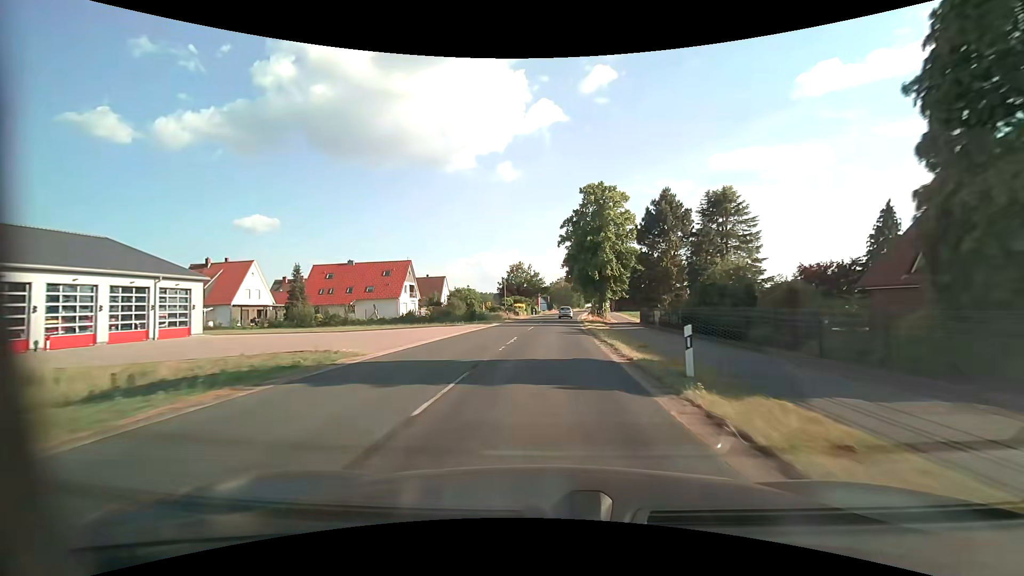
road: secondary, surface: asphalt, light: Day
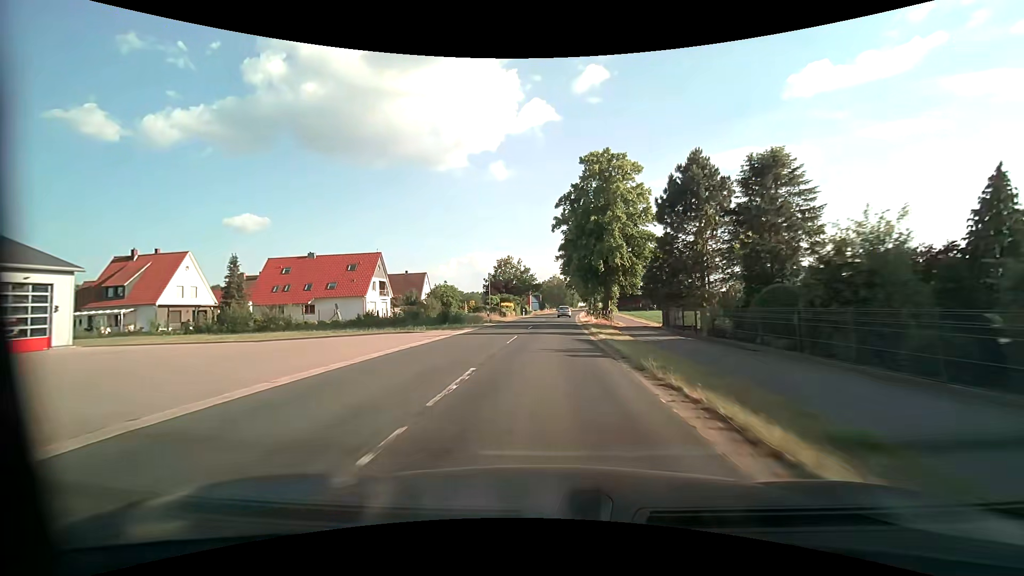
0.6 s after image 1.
(+0.1, +11.5) m; +1°
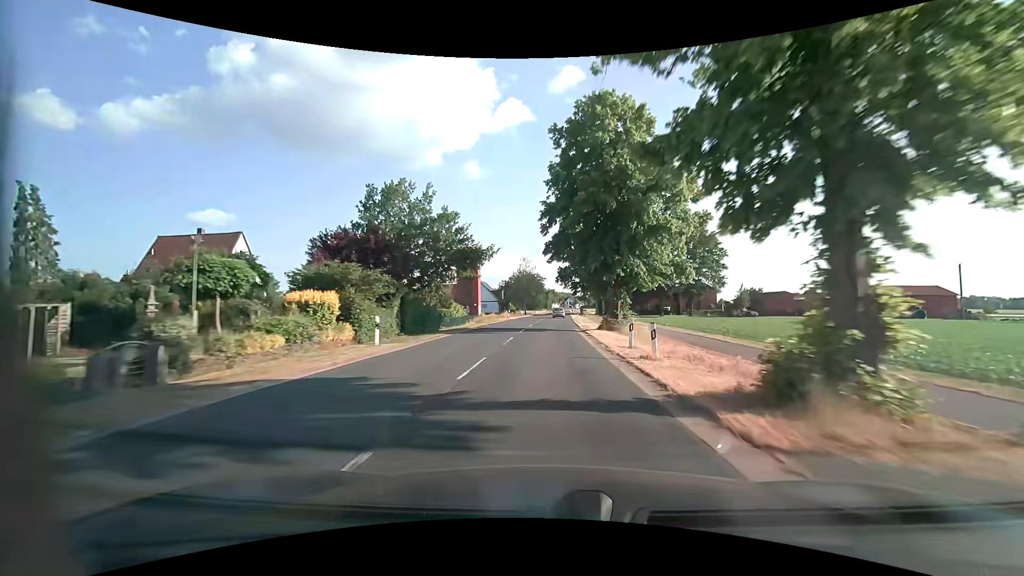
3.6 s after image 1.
(+1.6, +57.4) m; +3°
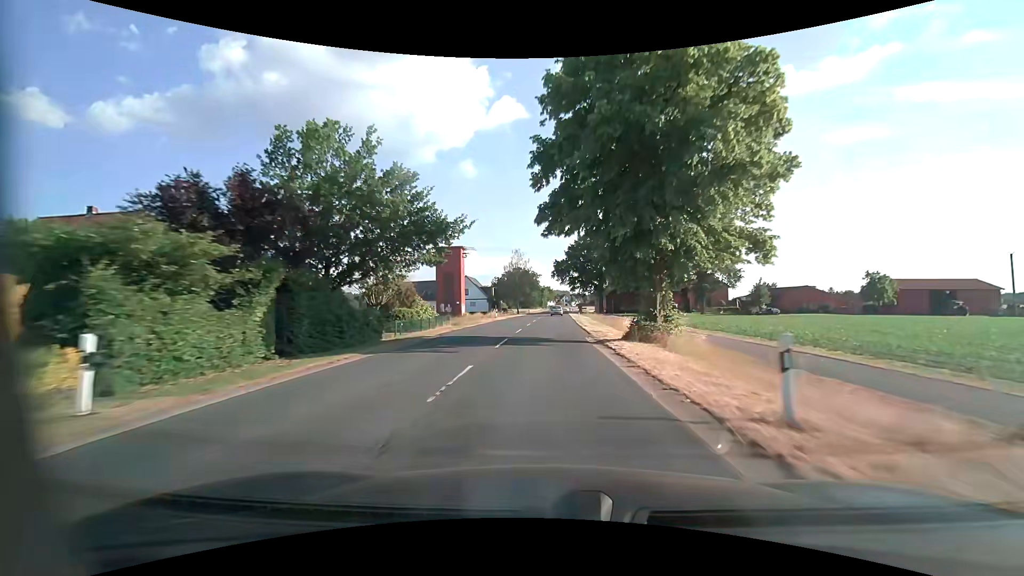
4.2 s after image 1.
(+0.1, +11.5) m; +1°
(0, +10) (0, +20) (0, +30) (0, +40) (0, +50) (+1, +60) (+1, +70) (+1, +80) (+2, +90) (+2, +100) m
